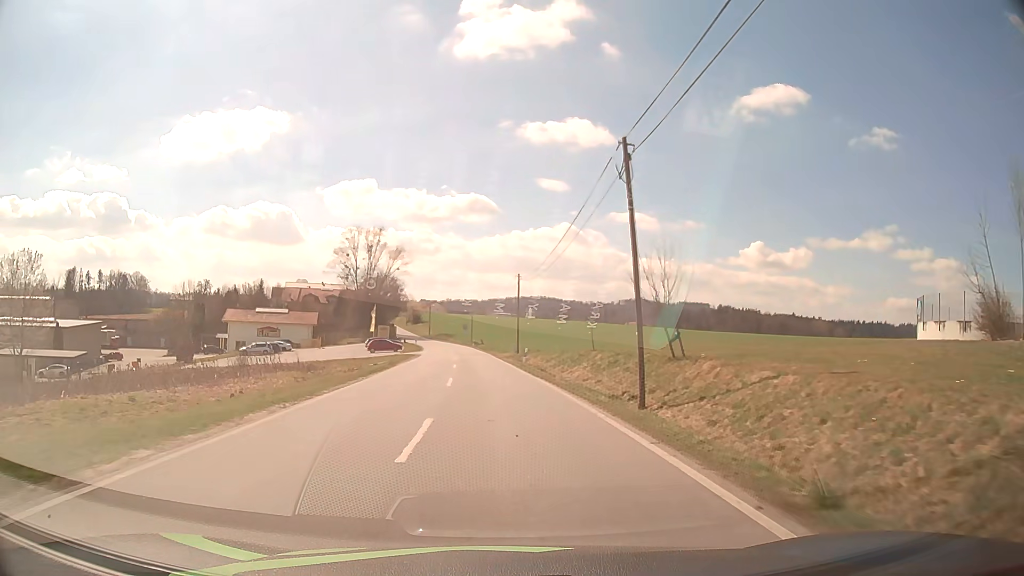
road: tertiary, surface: asphalt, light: Day
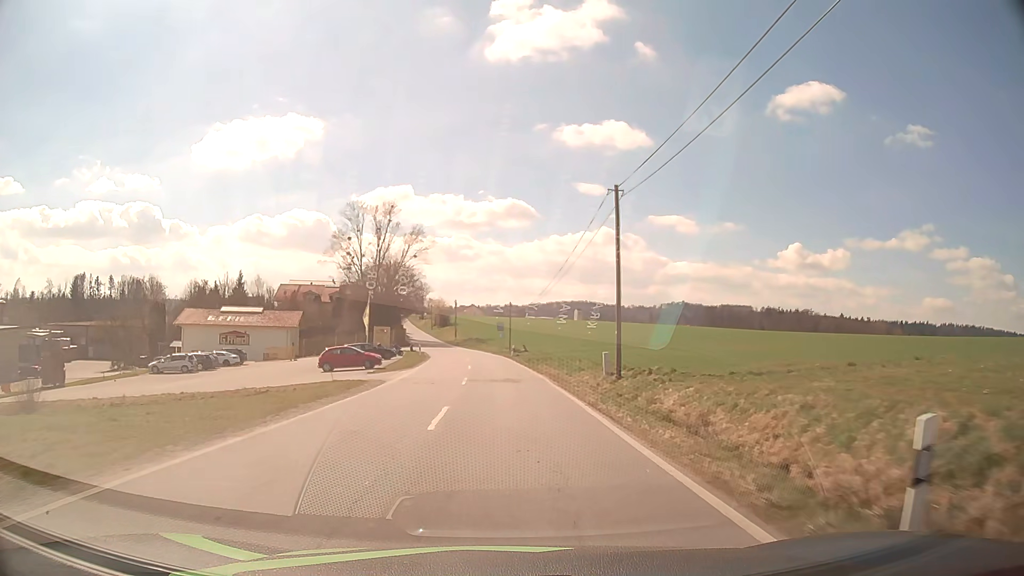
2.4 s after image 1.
(-1.2, +33.1) m; -3°
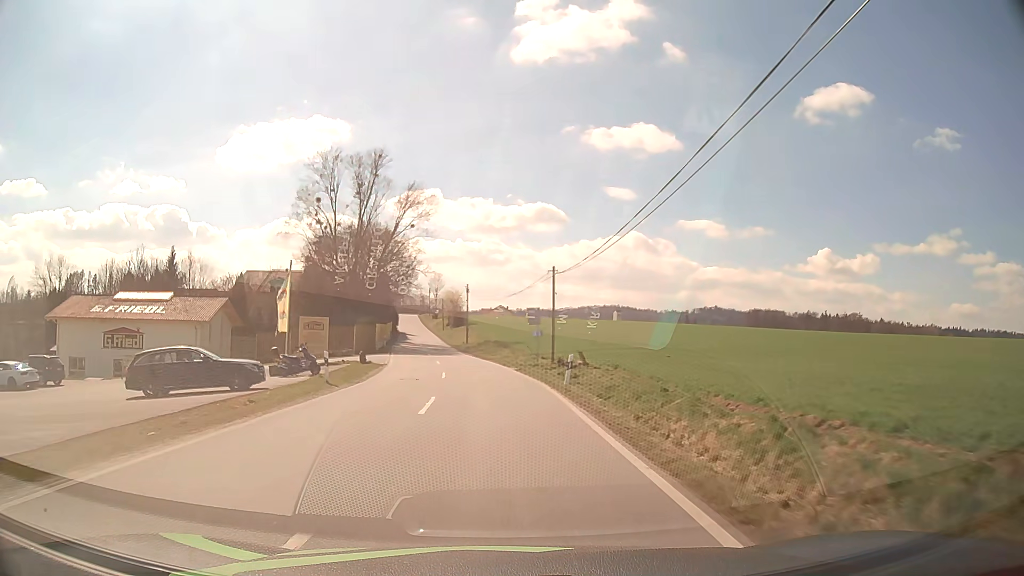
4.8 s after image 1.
(-0.4, +34.2) m; -3°
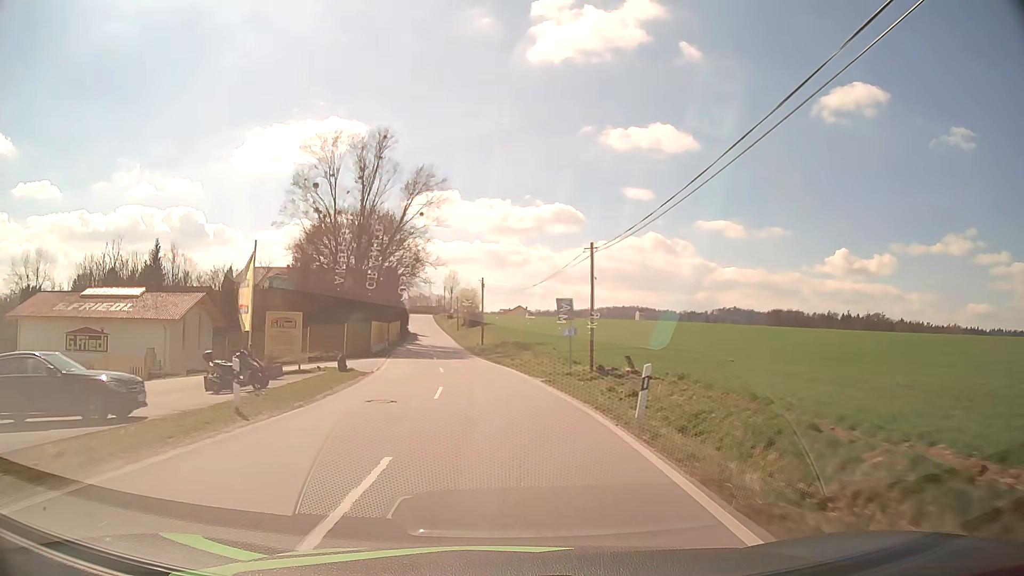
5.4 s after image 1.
(-0.1, +8.7) m; -2°
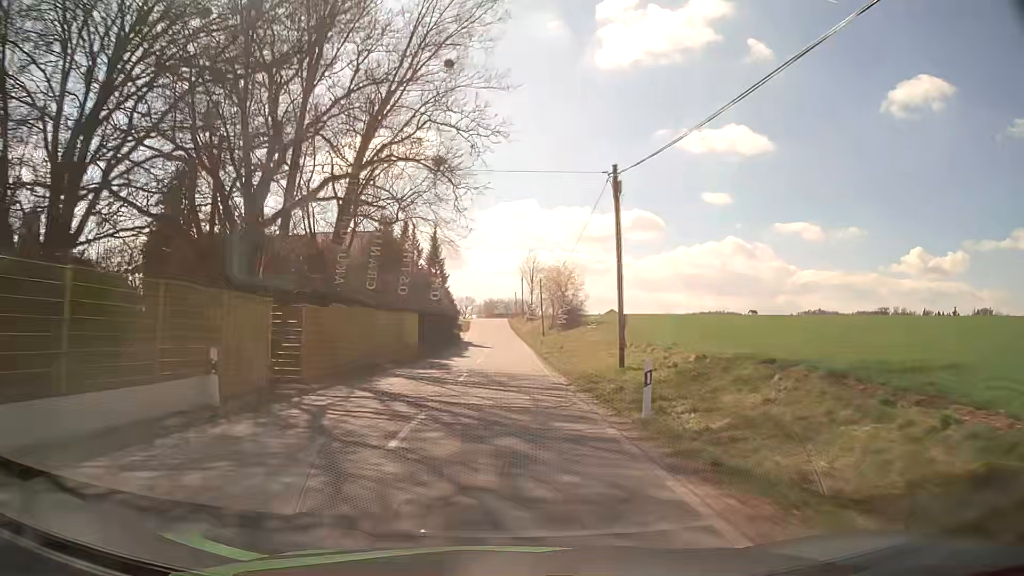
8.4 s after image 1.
(-3.0, +44.2) m; -7°
(0, +10) (0, +20) (0, +30) (0, +40) (0, +50) (-1, +60) (-1, +70) (-1, +80) (-1, +90) (-2, +100) m
